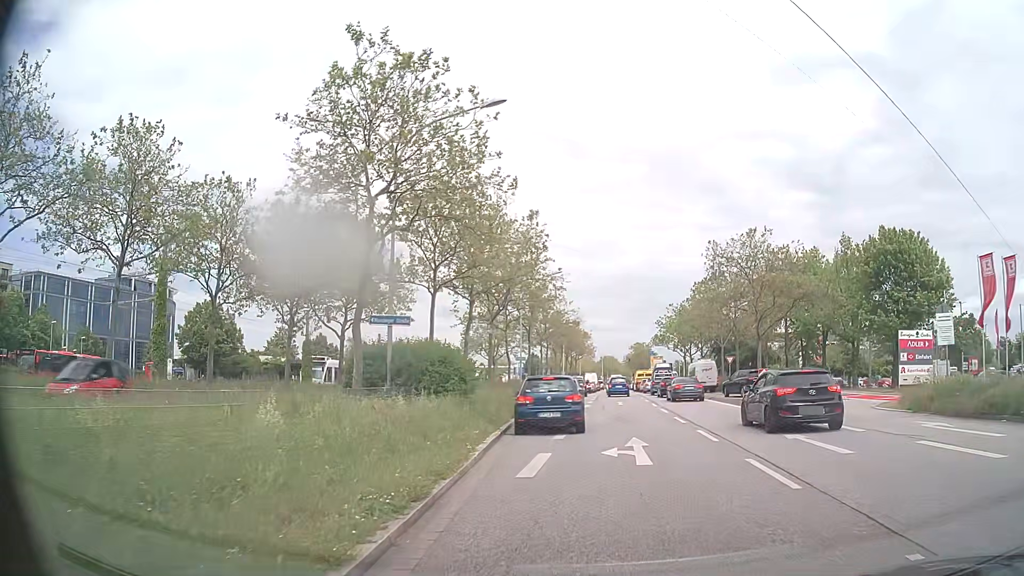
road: primary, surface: asphalt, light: Day
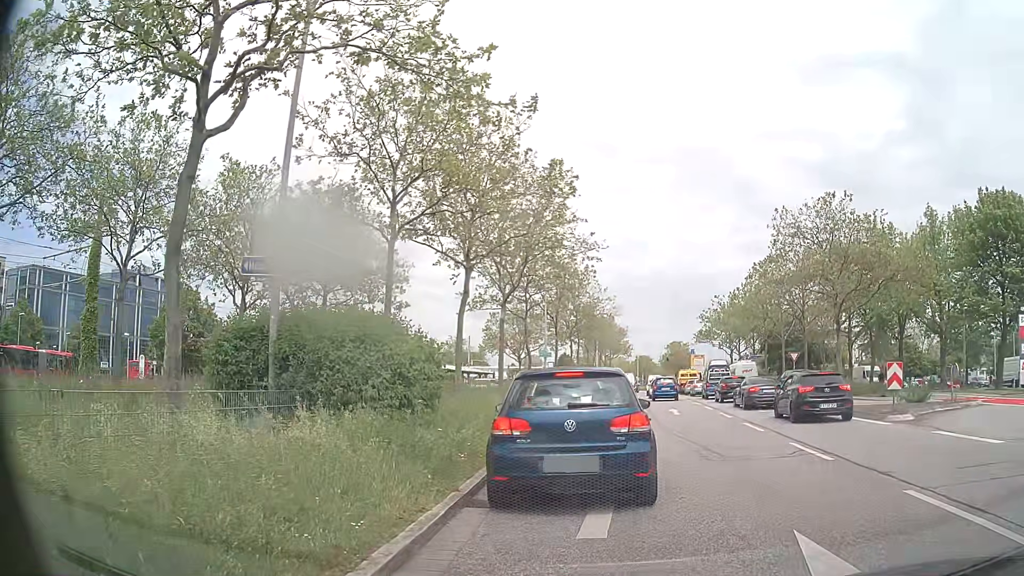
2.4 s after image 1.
(-0.3, +9.3) m; -2°
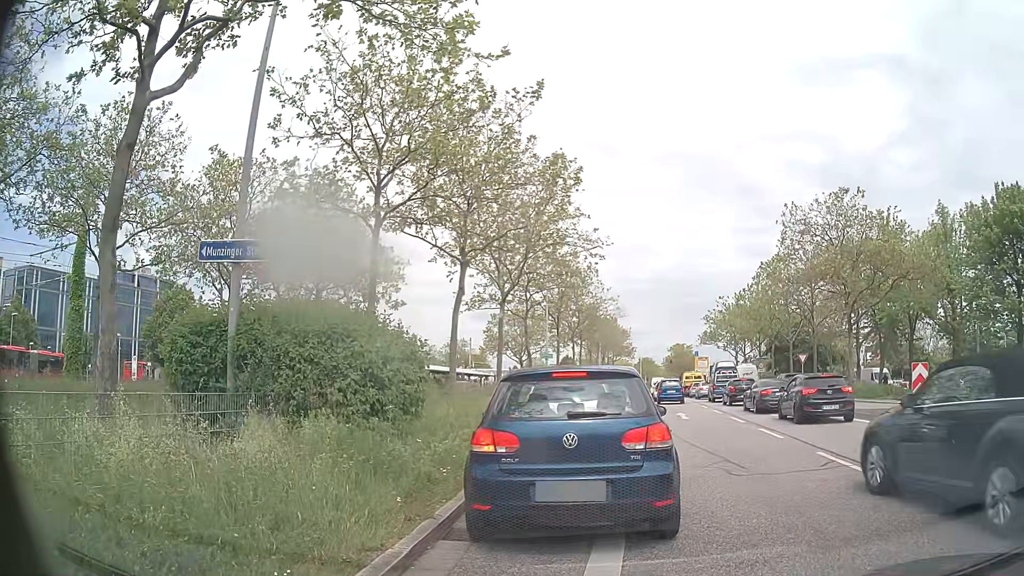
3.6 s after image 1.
(0.0, +1.3) m; -1°
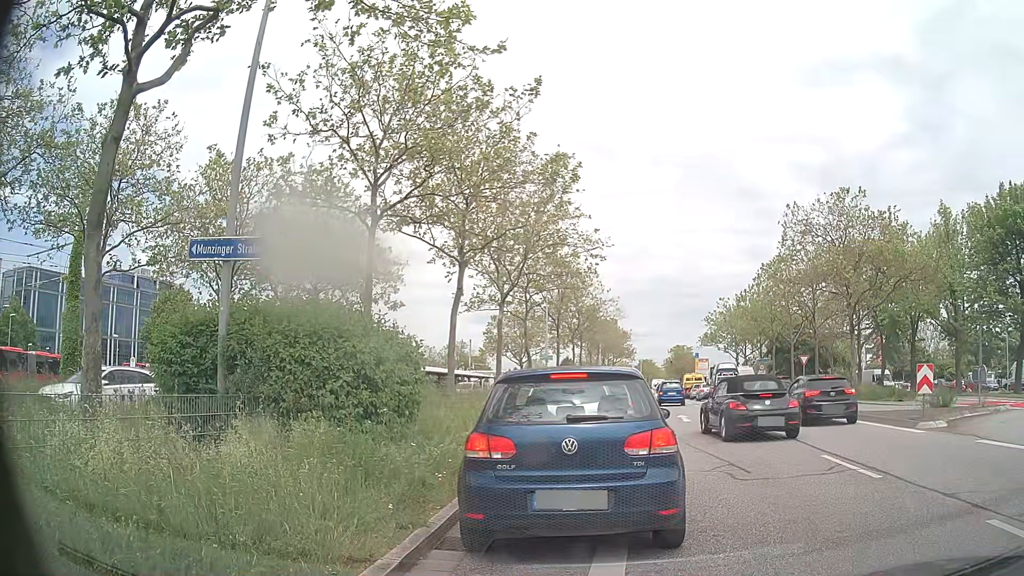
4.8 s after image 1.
(0.0, +0.3) m; 0°
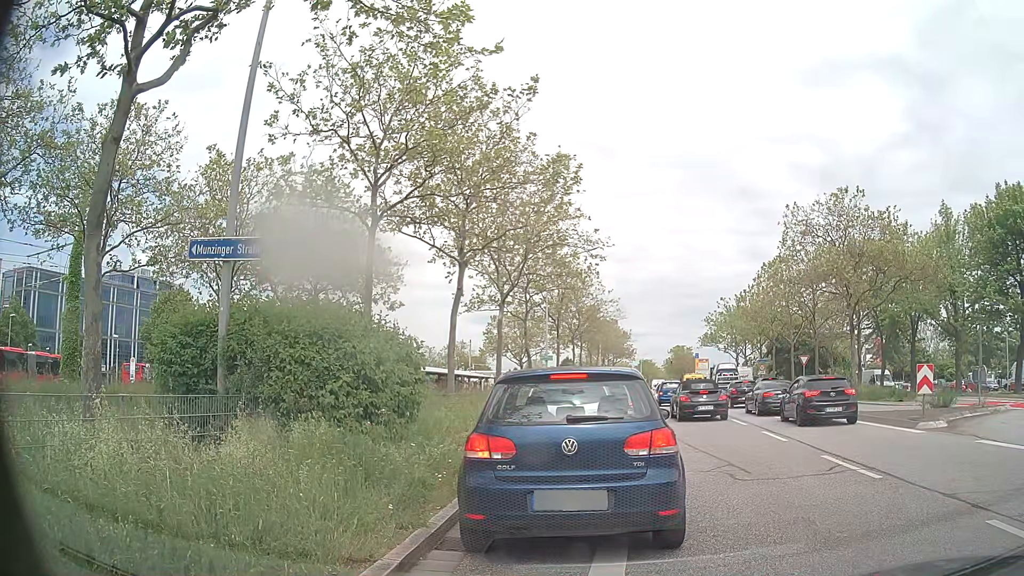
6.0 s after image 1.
(0.0, 0.0) m; 0°
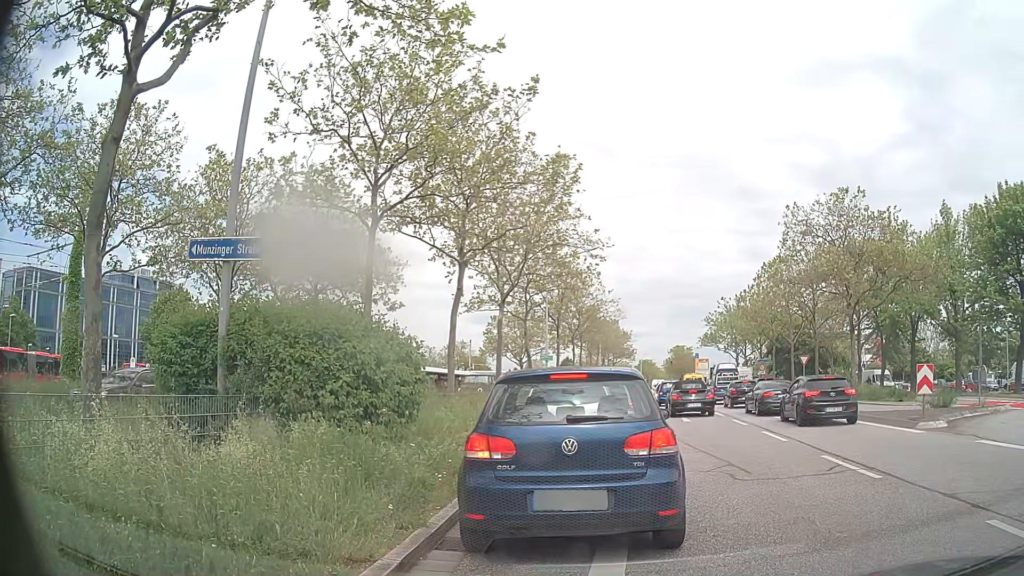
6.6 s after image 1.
(0.0, 0.0) m; 0°
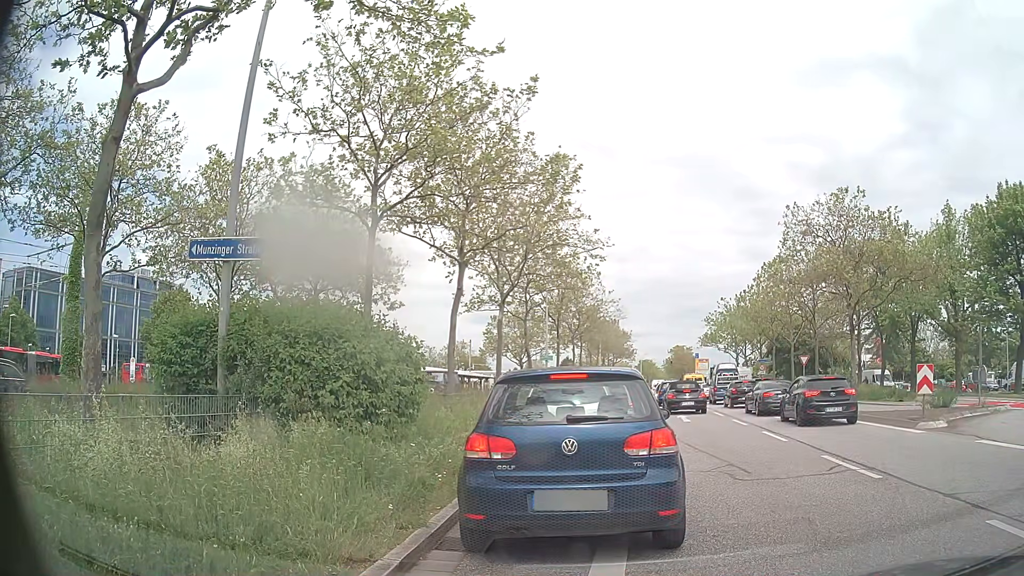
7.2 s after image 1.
(0.0, 0.0) m; 0°
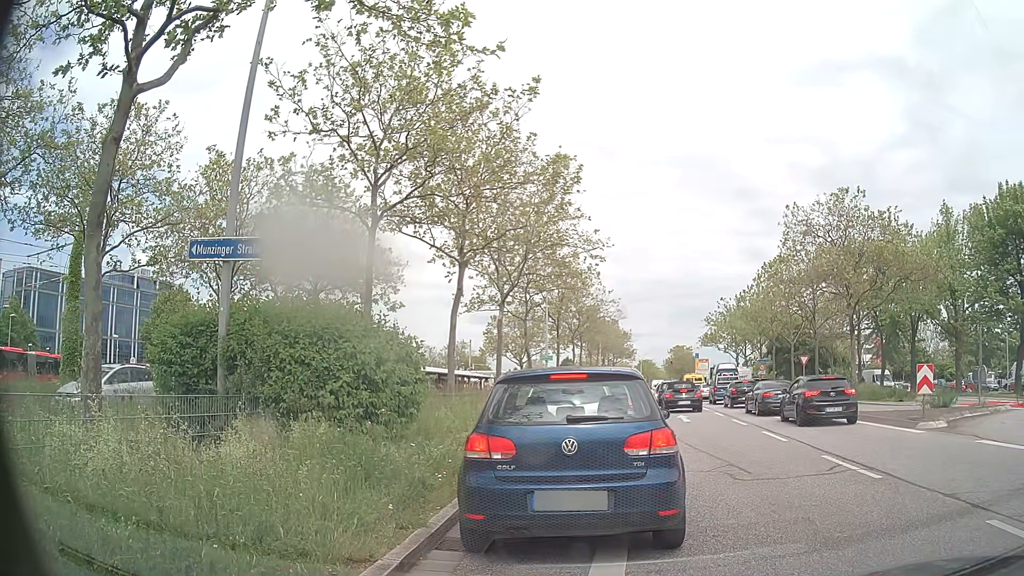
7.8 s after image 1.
(0.0, 0.0) m; 0°
